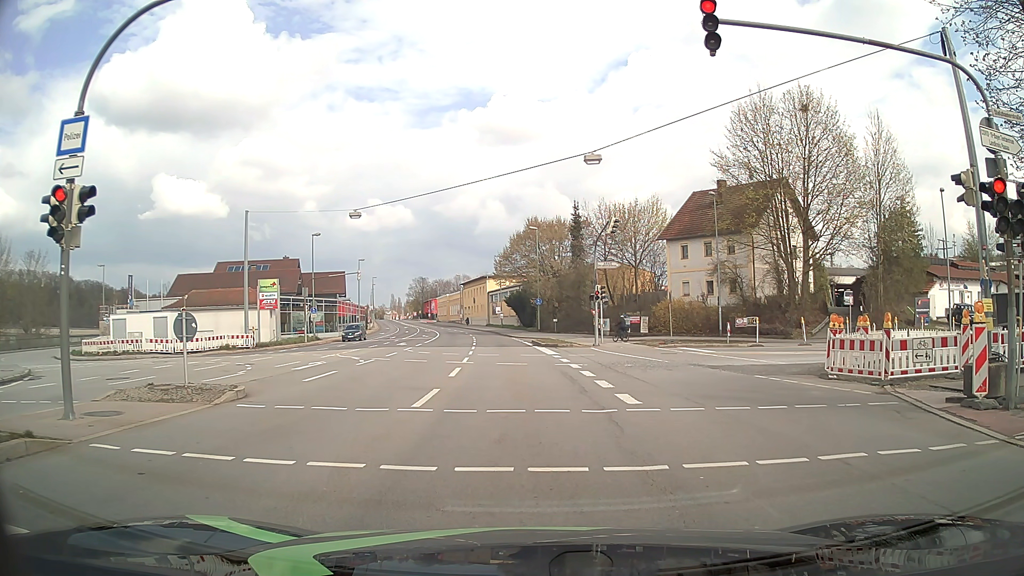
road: primary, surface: asphalt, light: Day
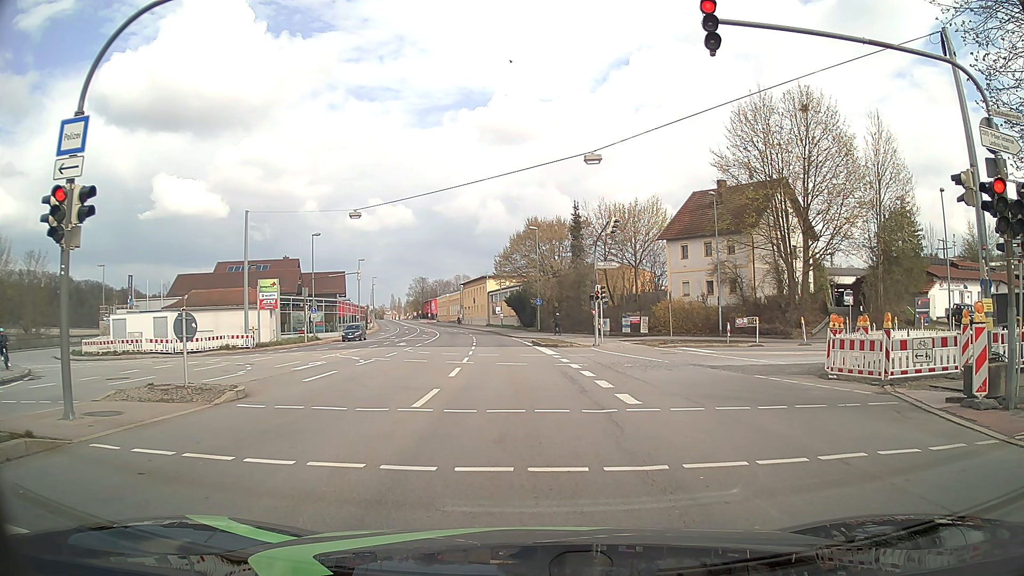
(0.0, 0.0) m; 0°
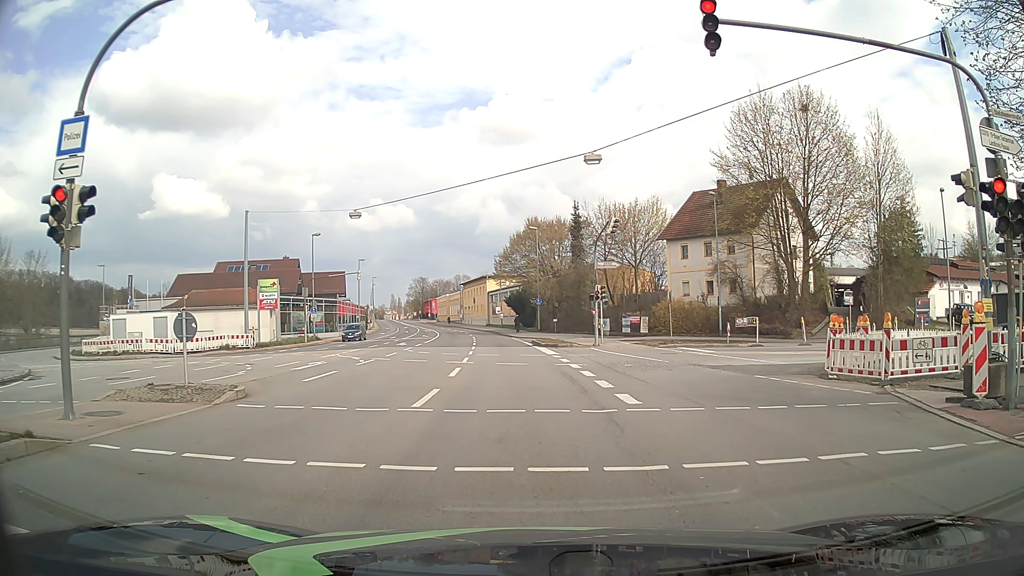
(0.0, 0.0) m; 0°
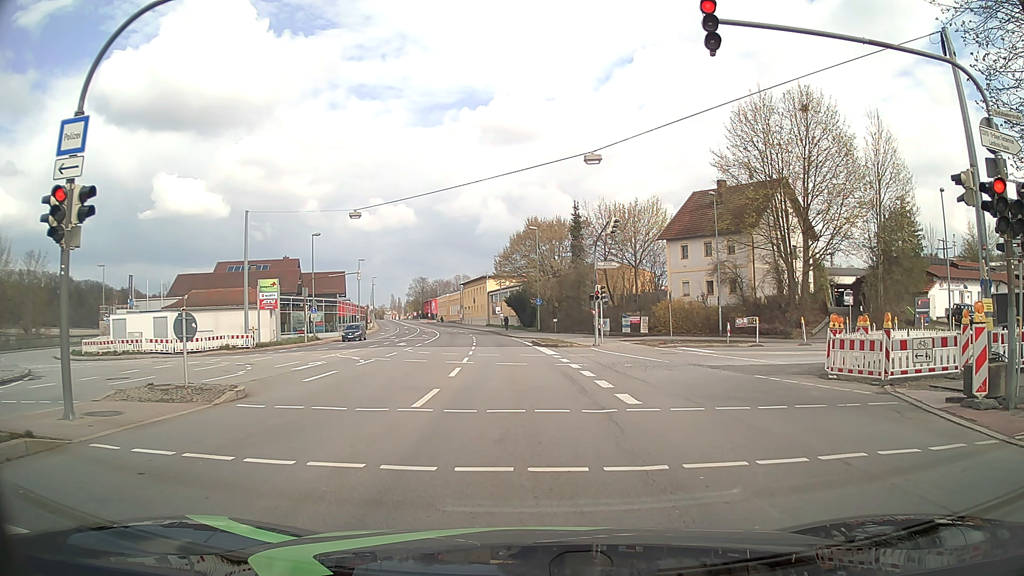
(0.0, 0.0) m; 0°
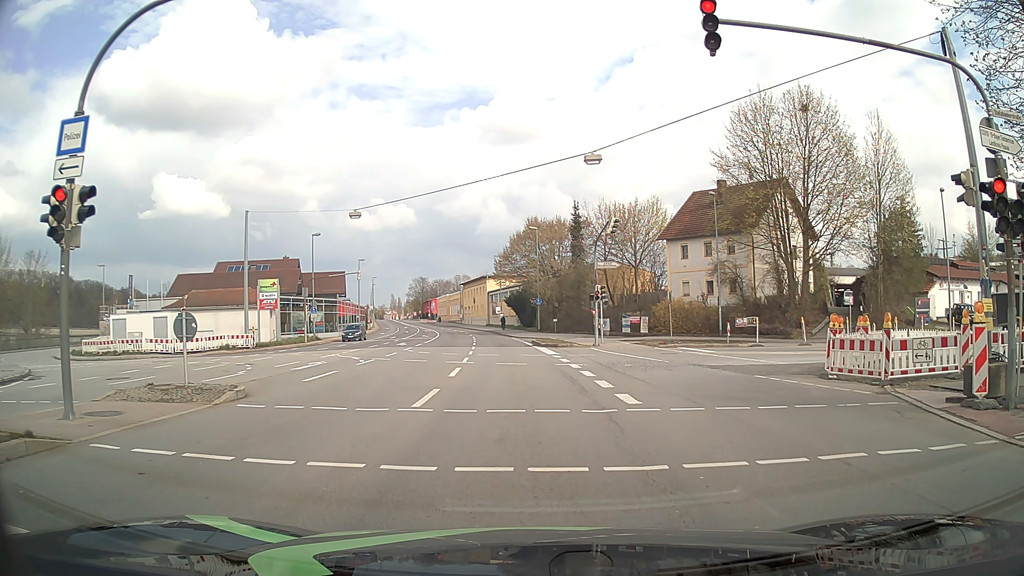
(0.0, 0.0) m; 0°
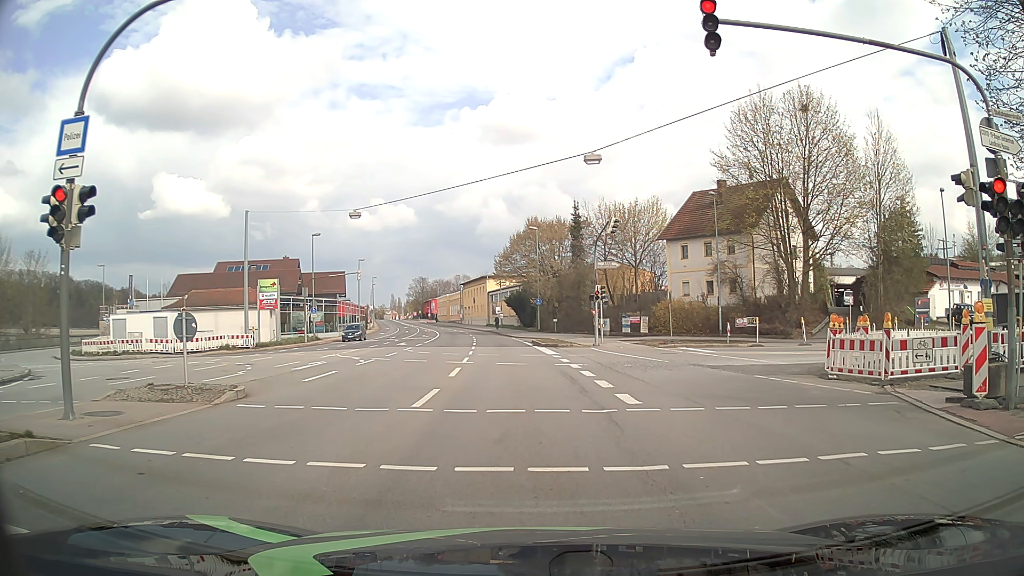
(0.0, 0.0) m; 0°
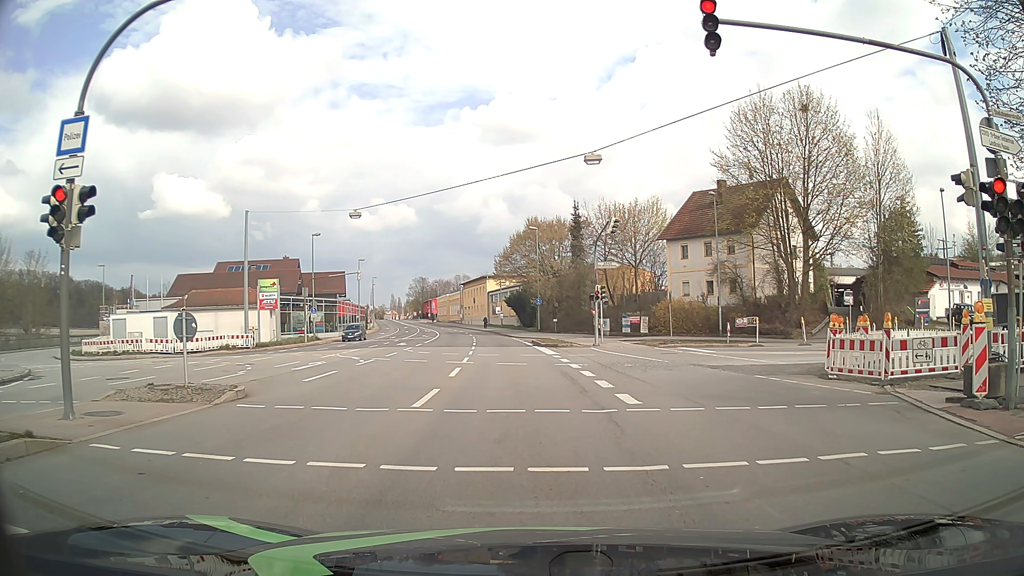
(0.0, 0.0) m; 0°
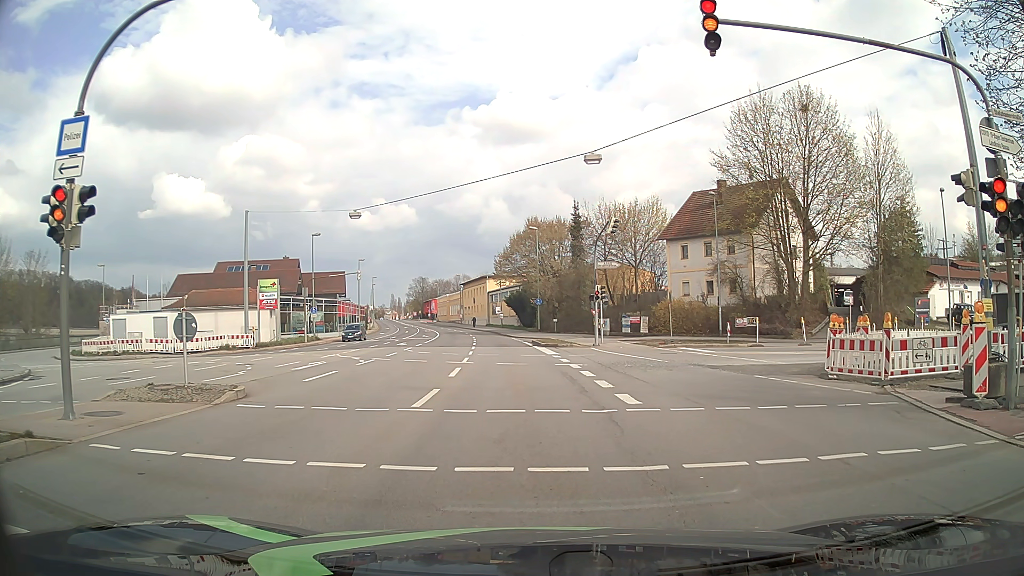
(0.0, 0.0) m; 0°
(0, +10) (-1, +20) (-1, +30) (-2, +40) (-3, +50) (-5, +60) (-6, +70) (-8, +80) (-10, +89) (-12, +99) m
